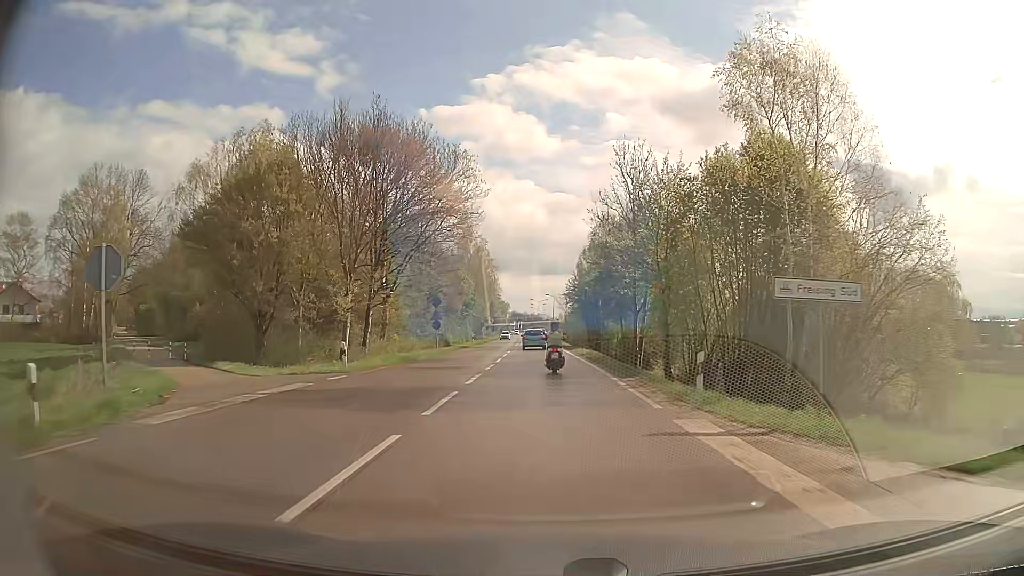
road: secondary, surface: asphalt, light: Day
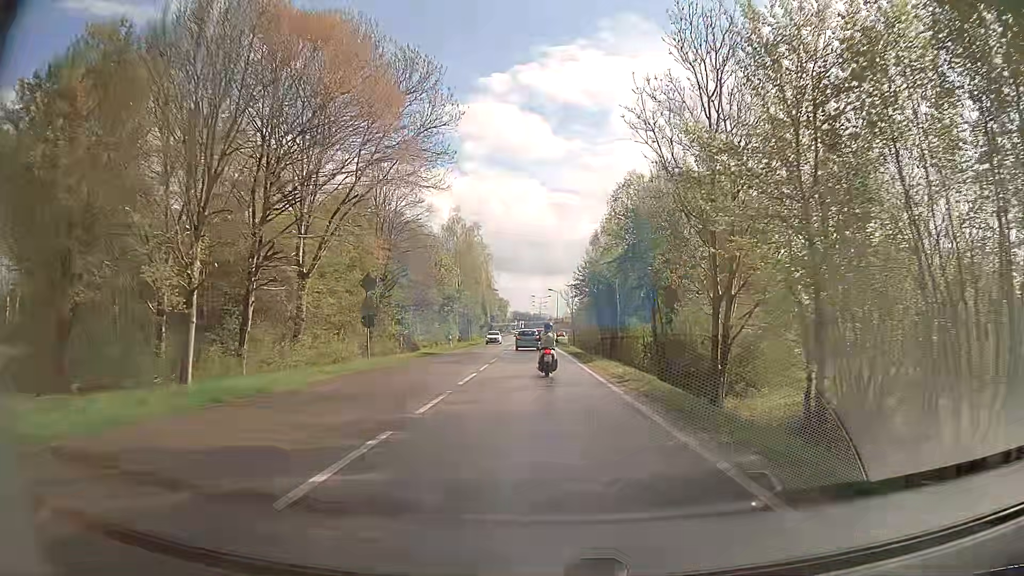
(0.0, +17.7) m; 0°
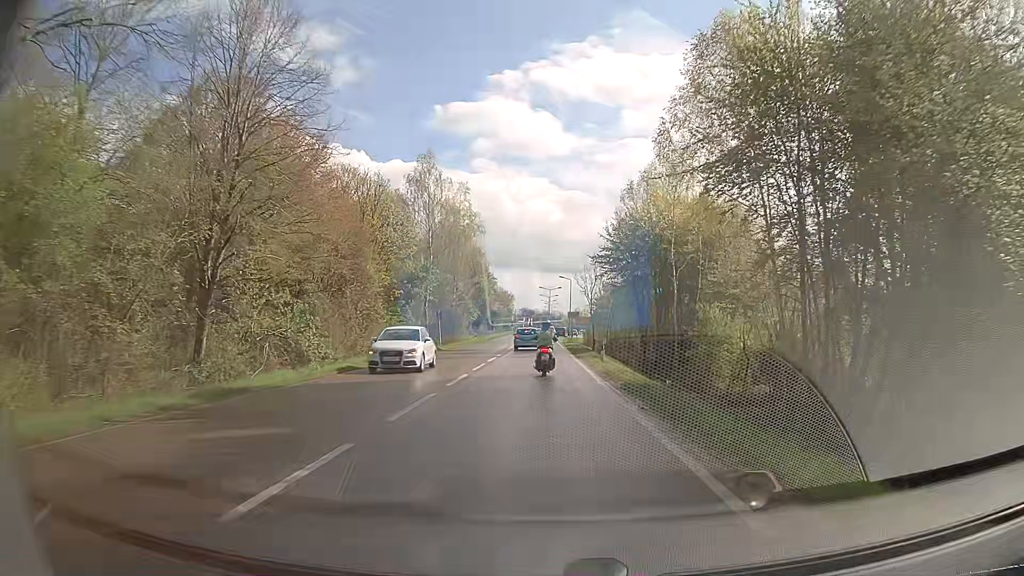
(-0.1, +25.3) m; -1°
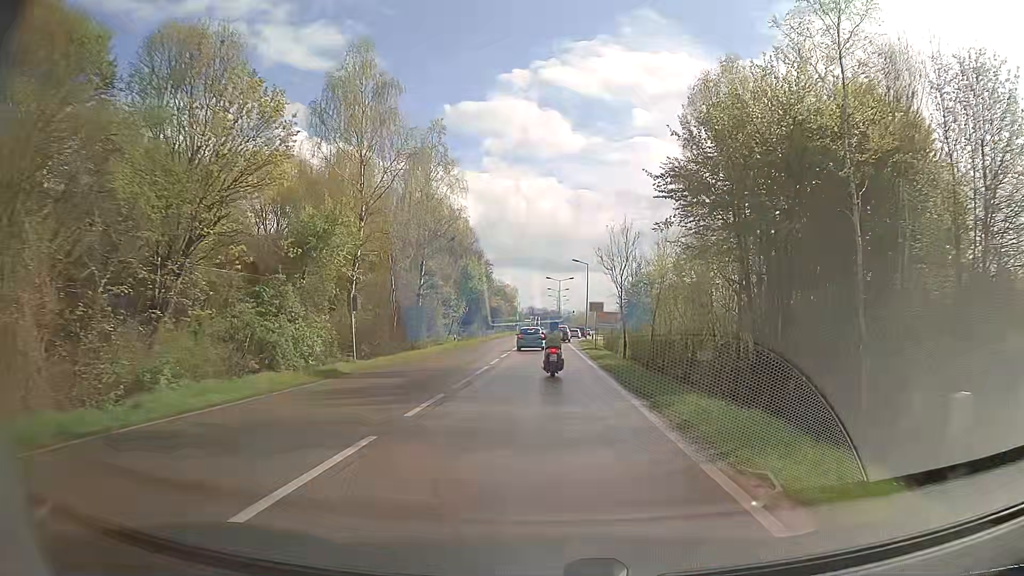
(-0.2, +23.4) m; 0°
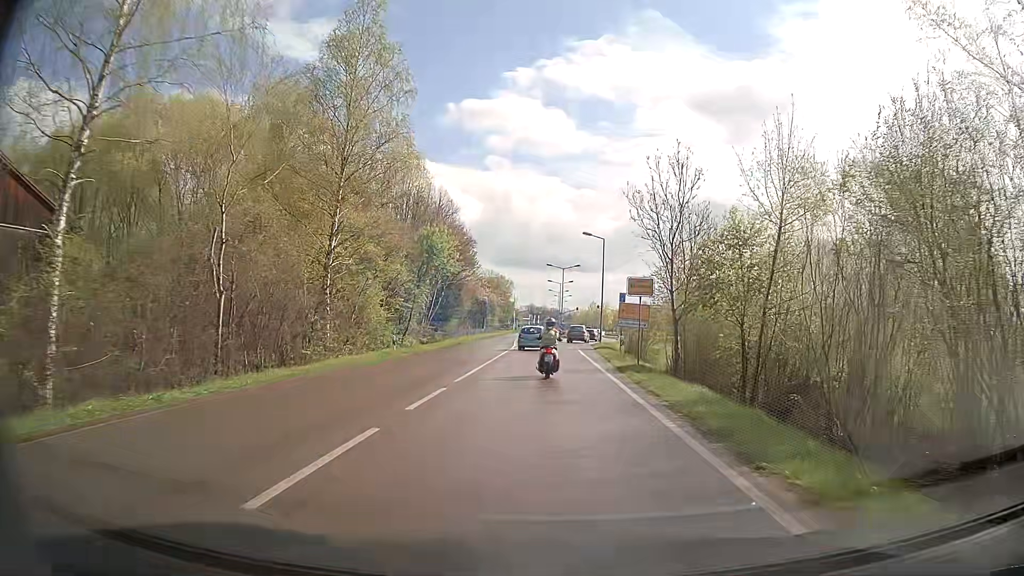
(-0.1, +21.5) m; -1°
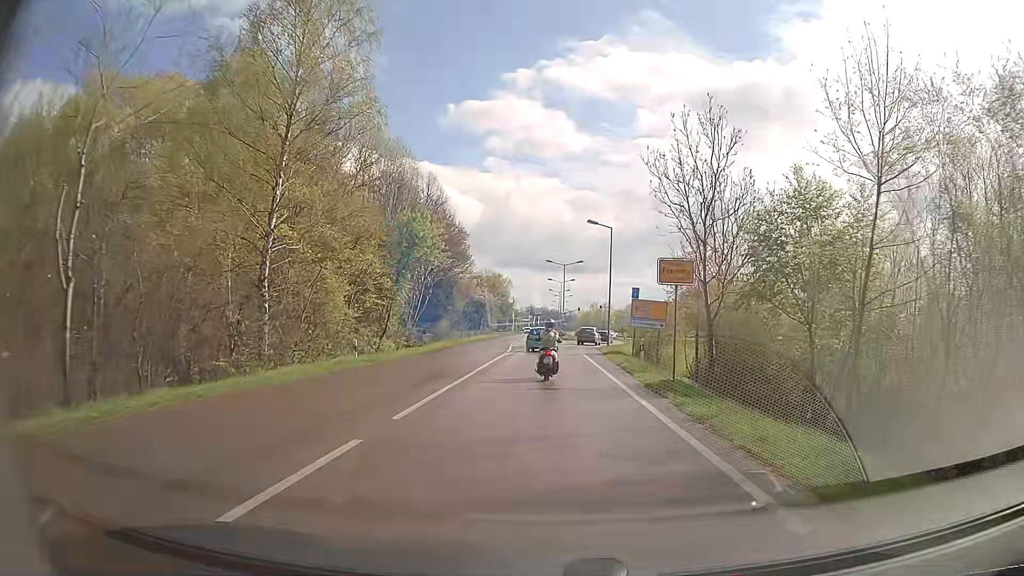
(+0.1, +6.8) m; 0°
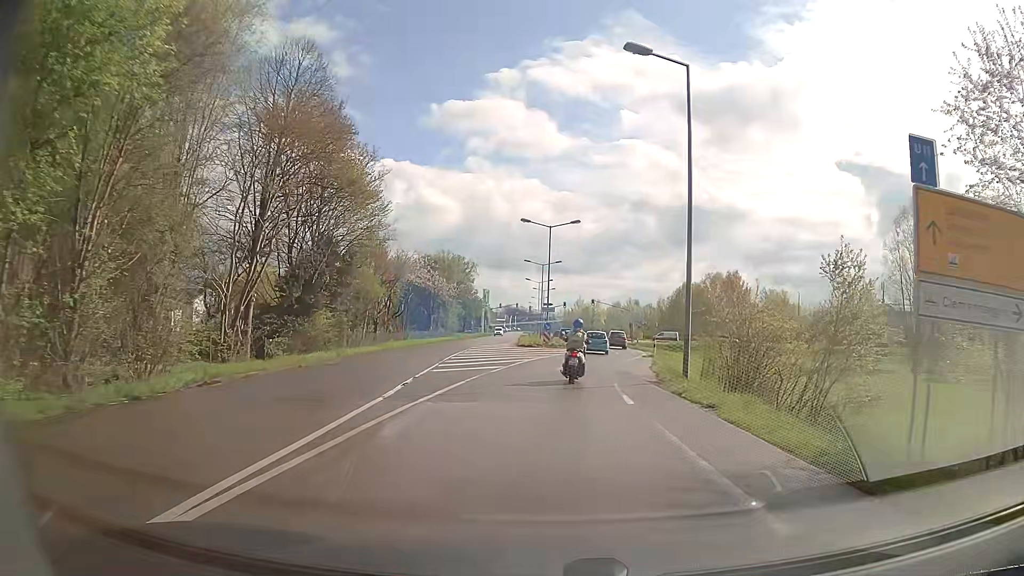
(+0.6, +31.6) m; +3°
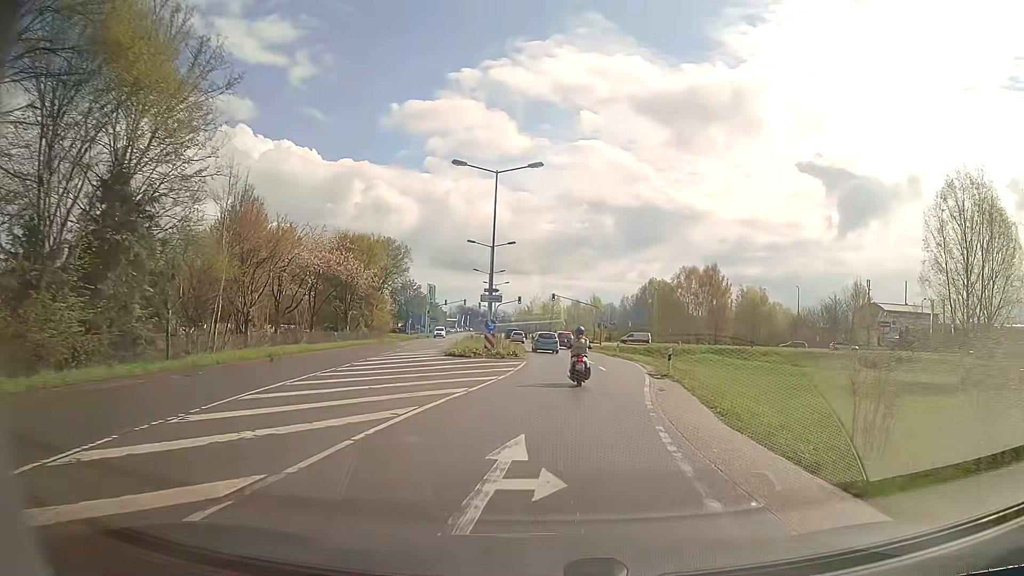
(+0.4, +18.5) m; +3°
(0, +10) (+1, +20) (+1, +30) (+1, +40) (+1, +50) (0, +60) (-1, +70) (-2, +80) (-3, +90) (-4, +100) m
